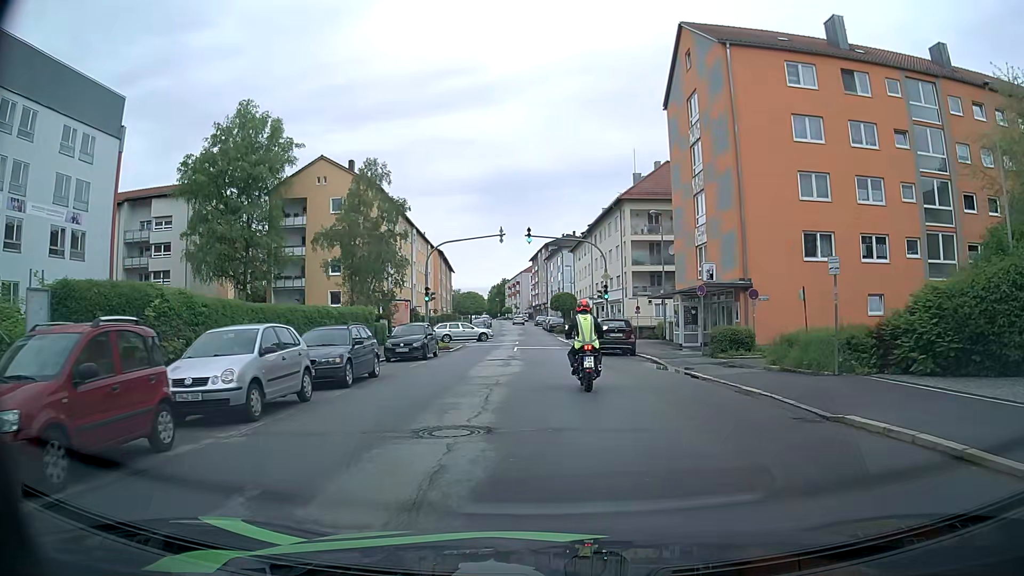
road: tertiary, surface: asphalt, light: Day
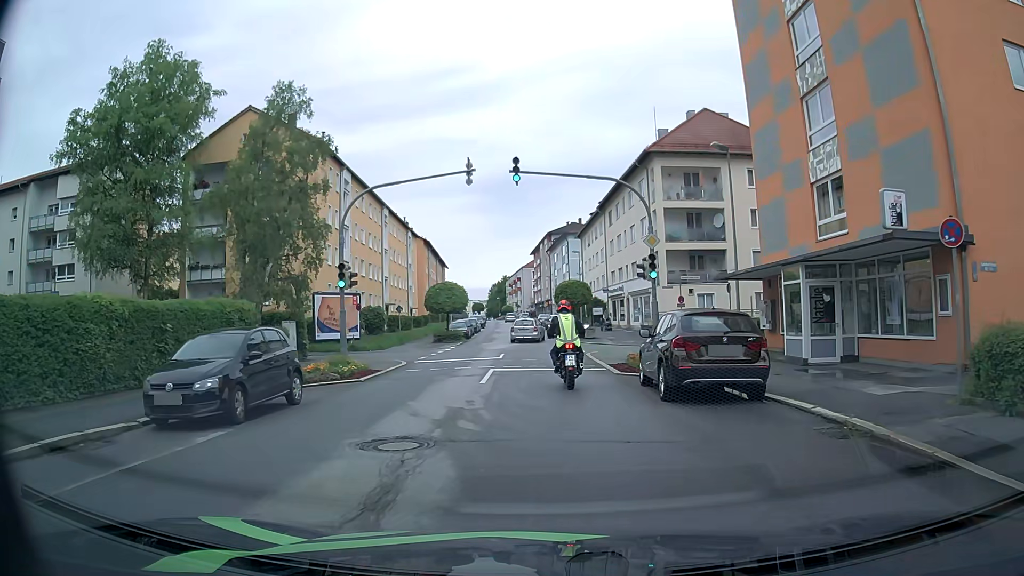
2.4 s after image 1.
(+0.1, +16.4) m; 0°
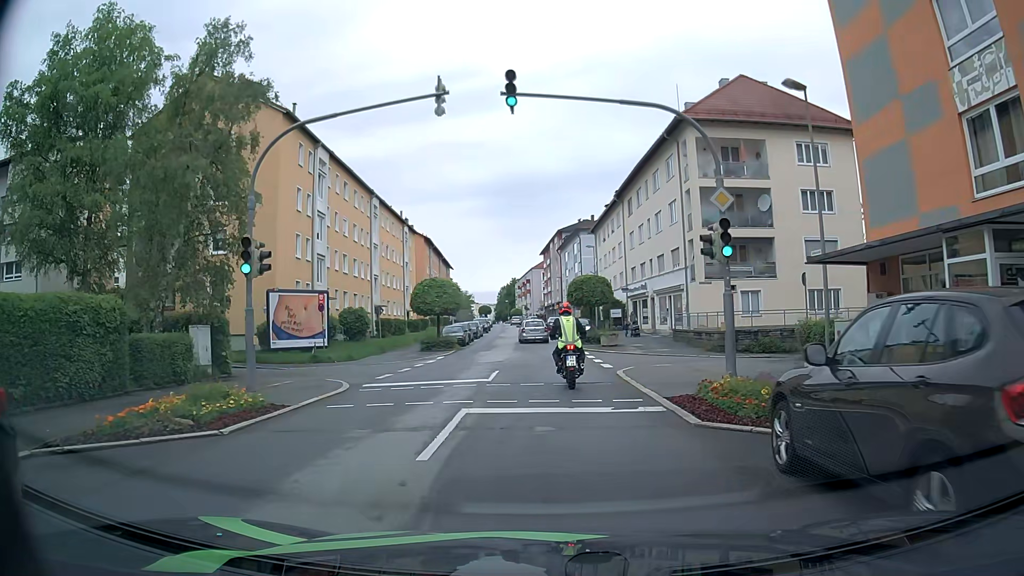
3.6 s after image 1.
(0.0, +8.2) m; -1°
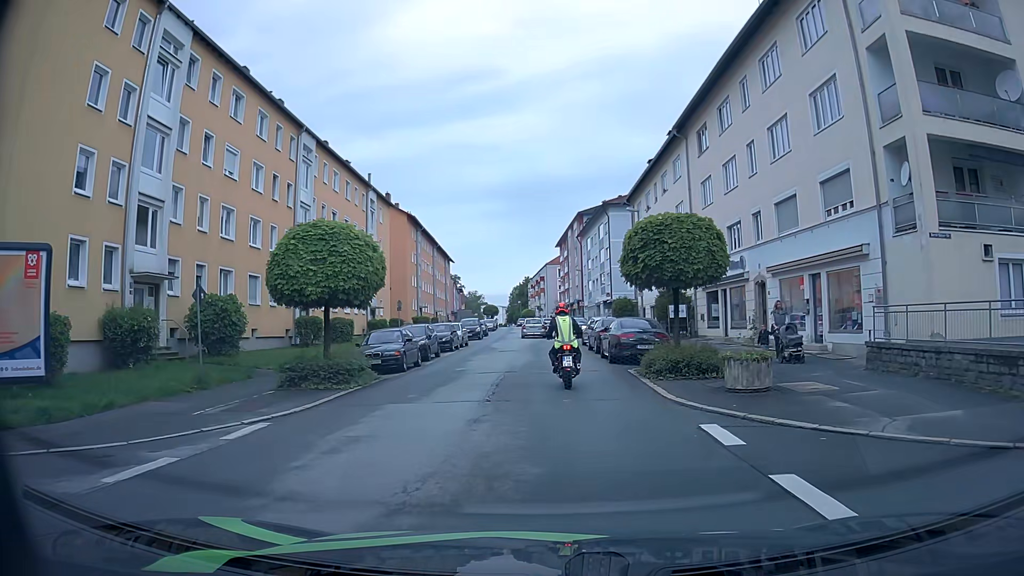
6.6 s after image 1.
(-0.2, +22.0) m; -1°
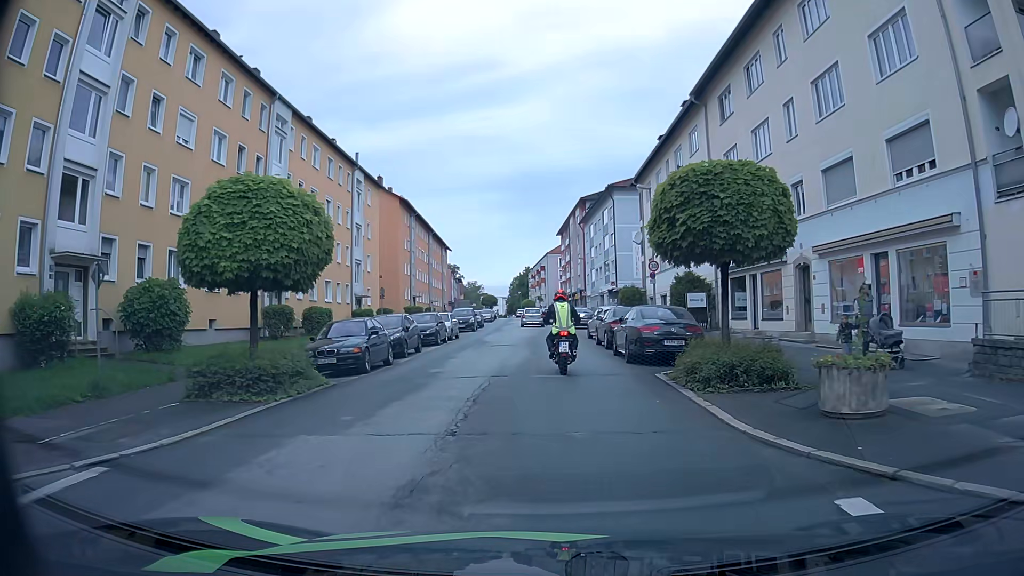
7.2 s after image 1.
(0.0, +4.5) m; 0°
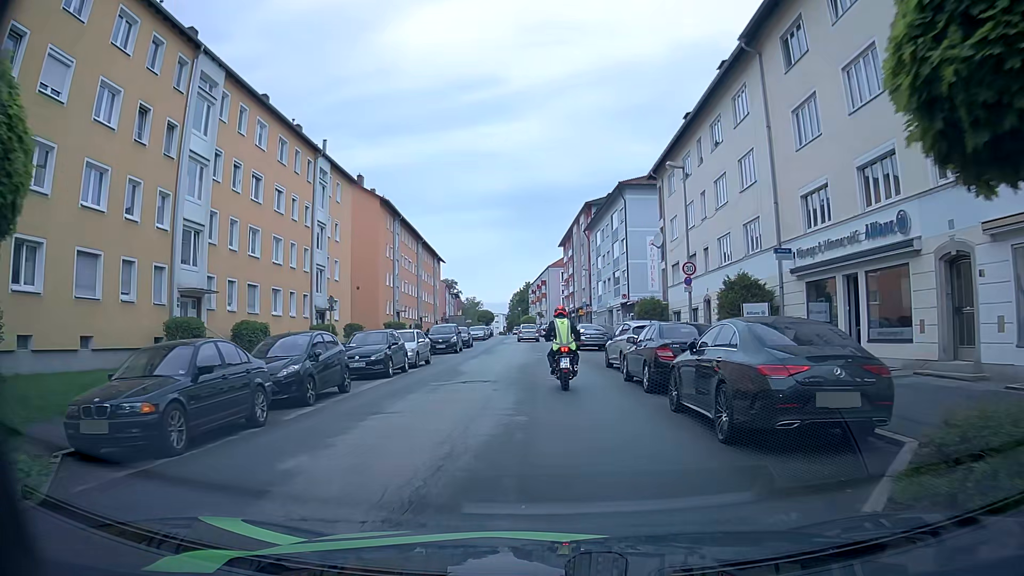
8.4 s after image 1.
(+0.1, +9.2) m; +1°
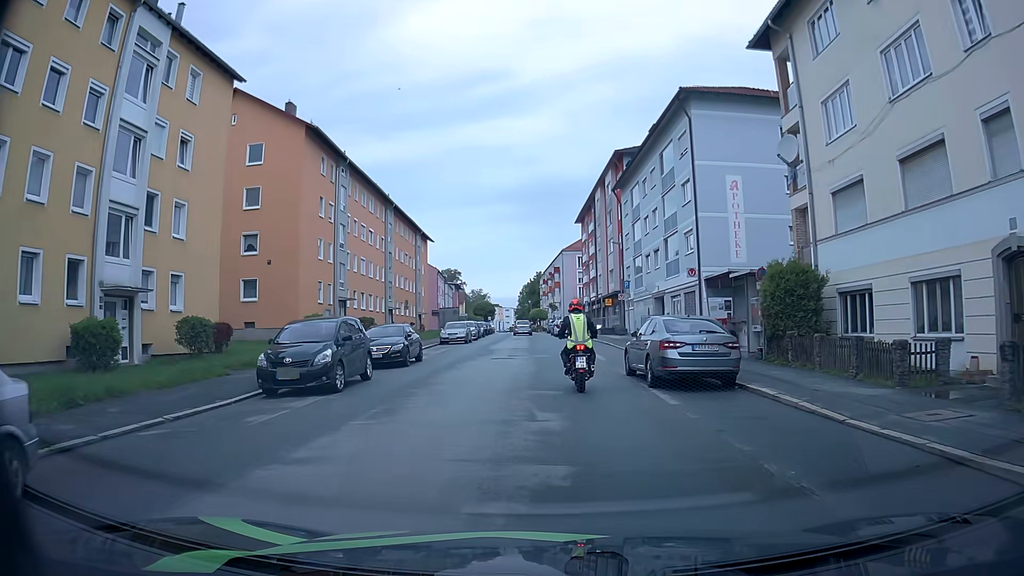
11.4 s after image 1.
(-0.5, +23.1) m; -1°
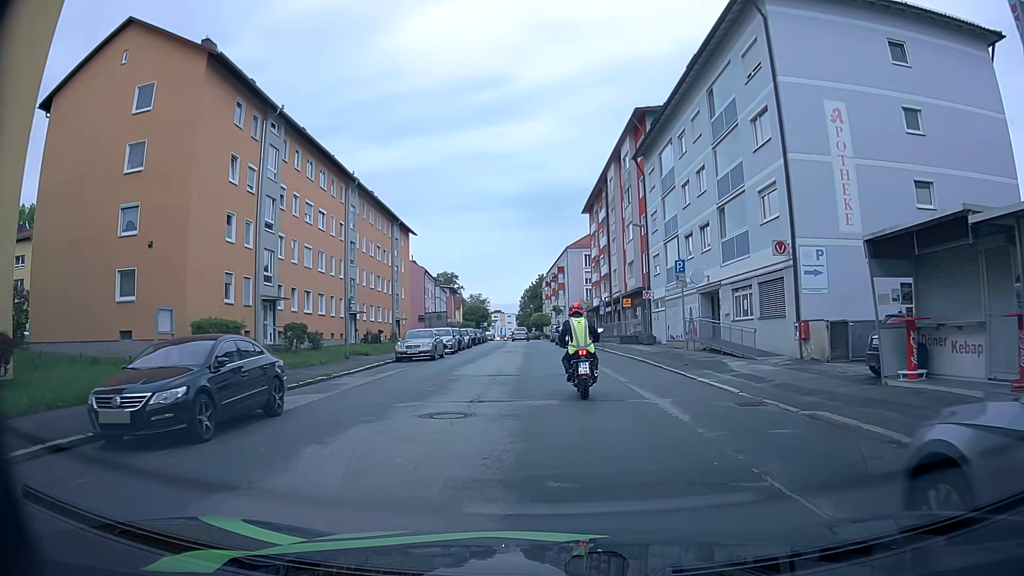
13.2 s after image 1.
(-0.1, +13.6) m; -1°
(0, +10) (0, +20) (-1, +30) (-1, +40) (-1, +50) (-1, +60) (-2, +70) (-2, +80) (-3, +90) (-4, +100) m
